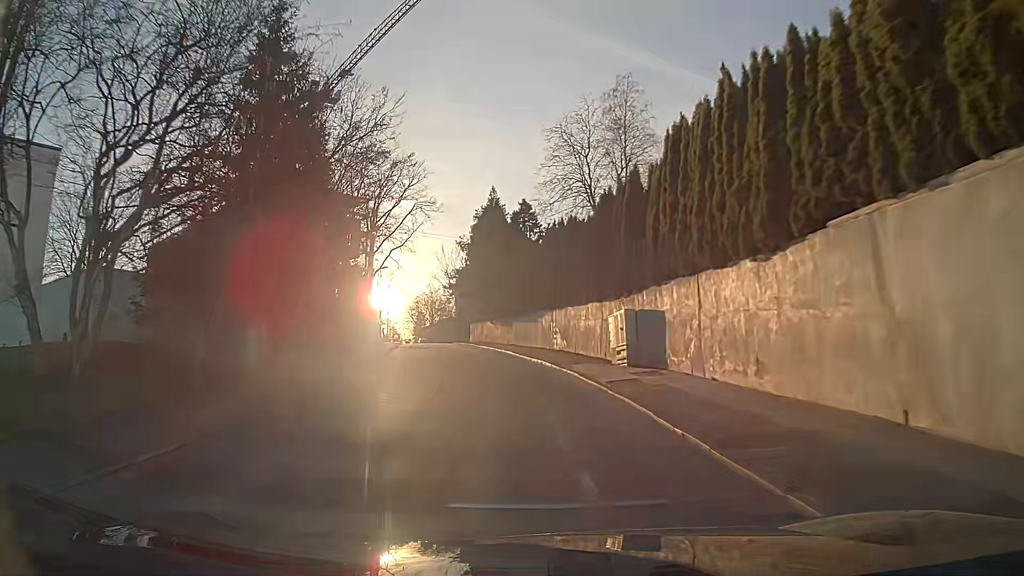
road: residential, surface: asphalt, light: Day
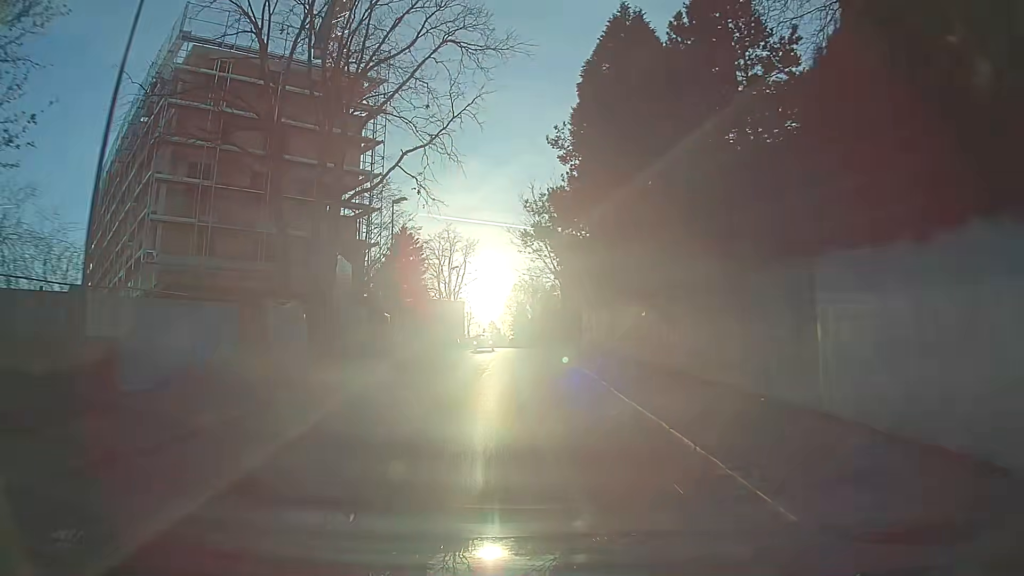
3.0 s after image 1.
(-3.8, +38.4) m; -9°
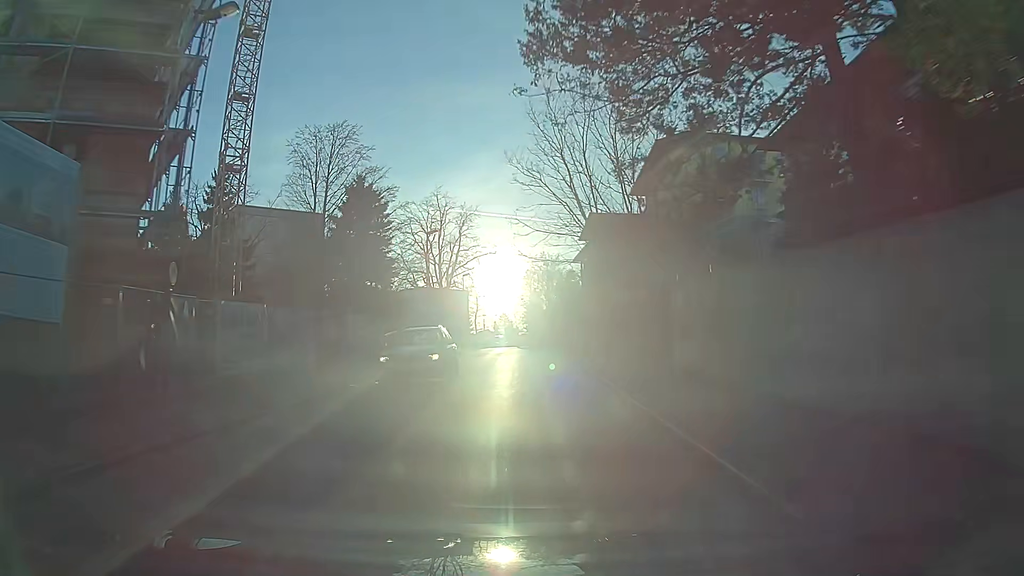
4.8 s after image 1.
(-0.3, +22.8) m; -2°
